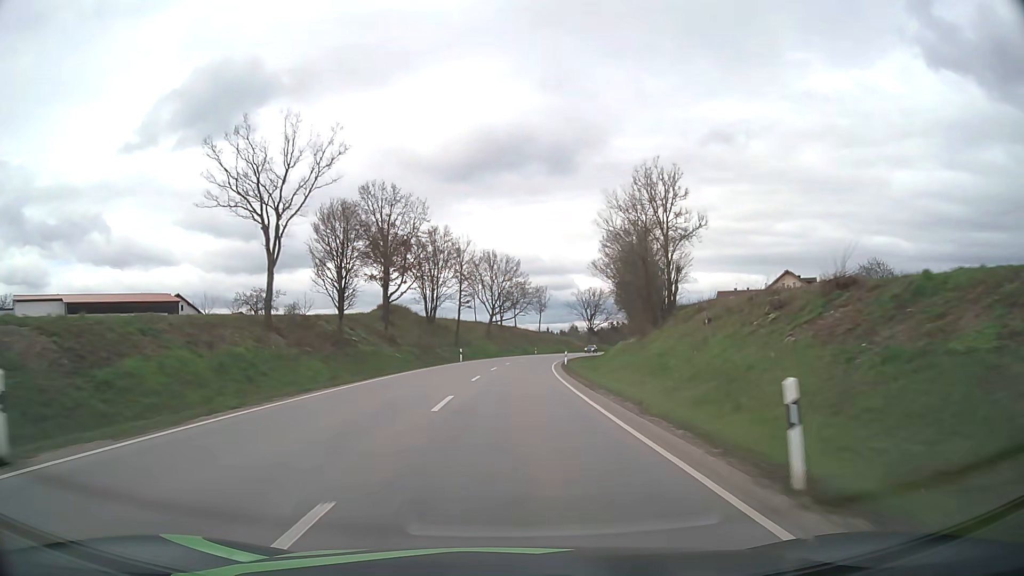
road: secondary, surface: asphalt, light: Day
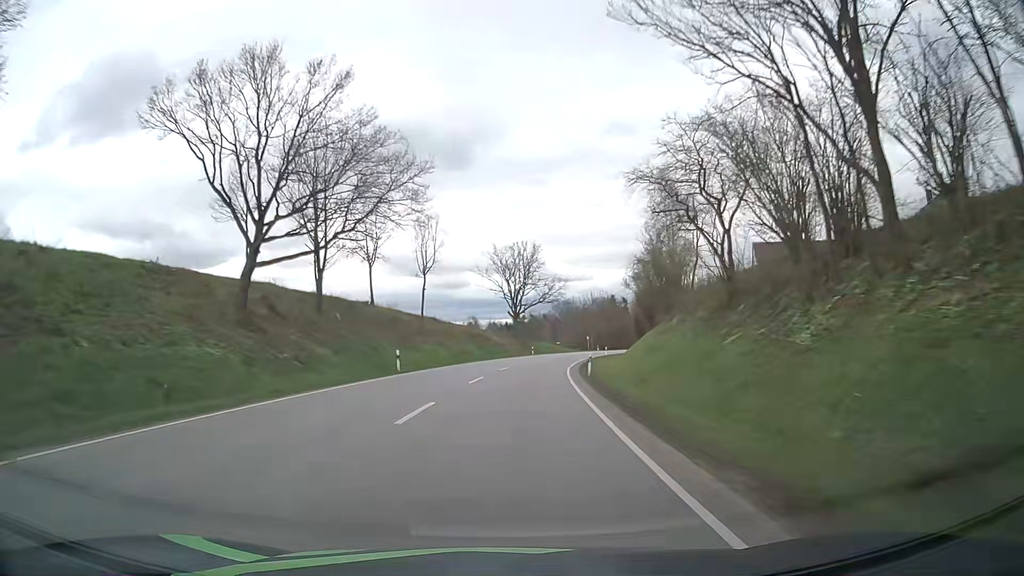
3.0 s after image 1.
(+4.5, +74.2) m; +9°
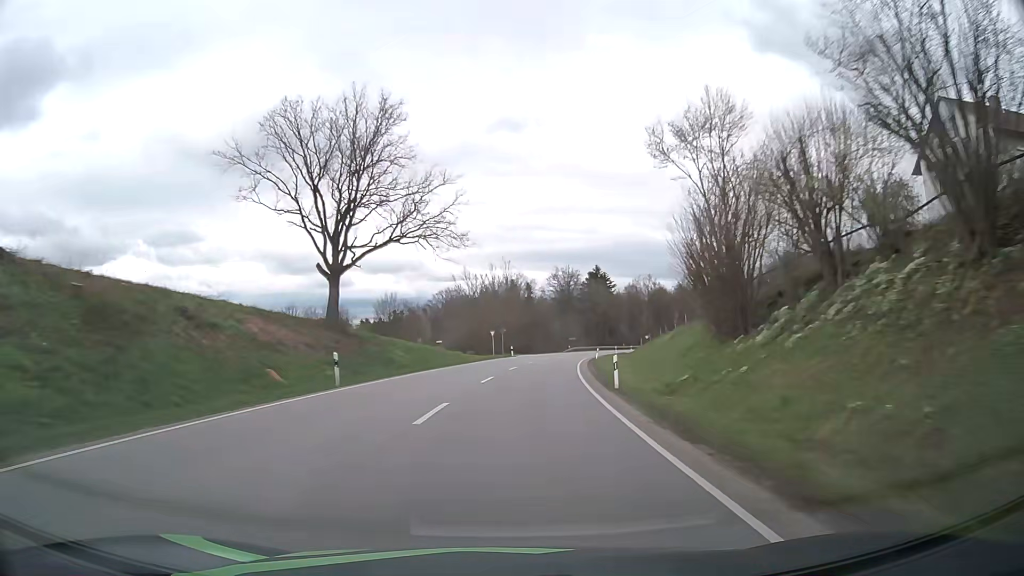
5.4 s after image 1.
(+4.7, +59.5) m; +10°
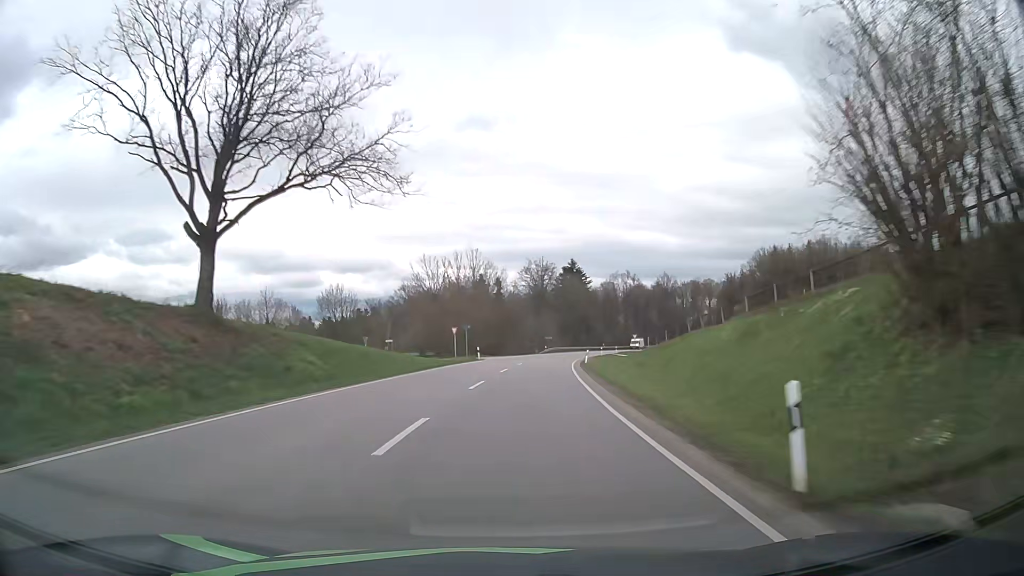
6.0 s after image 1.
(+0.4, +15.0) m; +3°
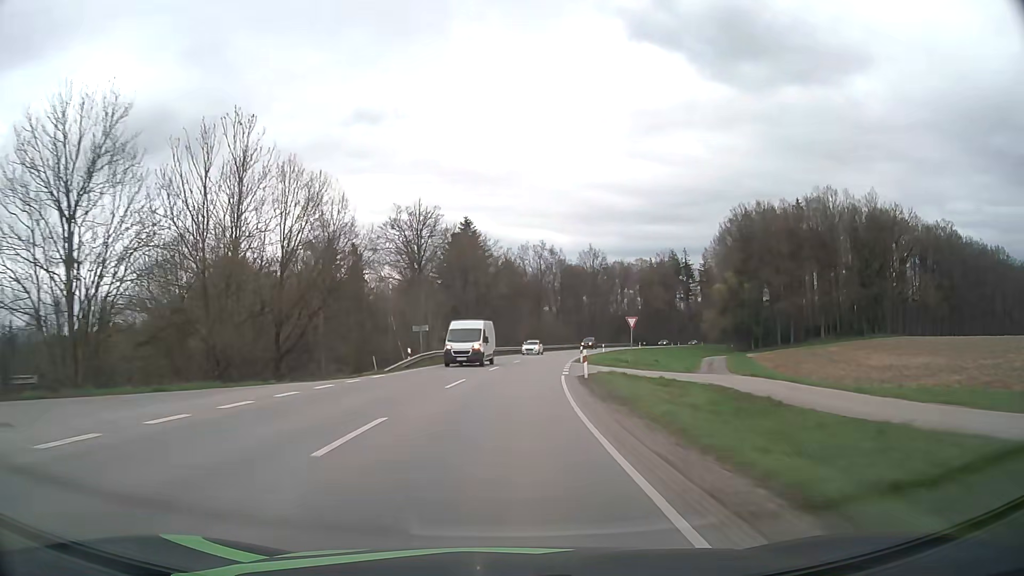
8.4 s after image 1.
(+4.8, +59.5) m; +10°
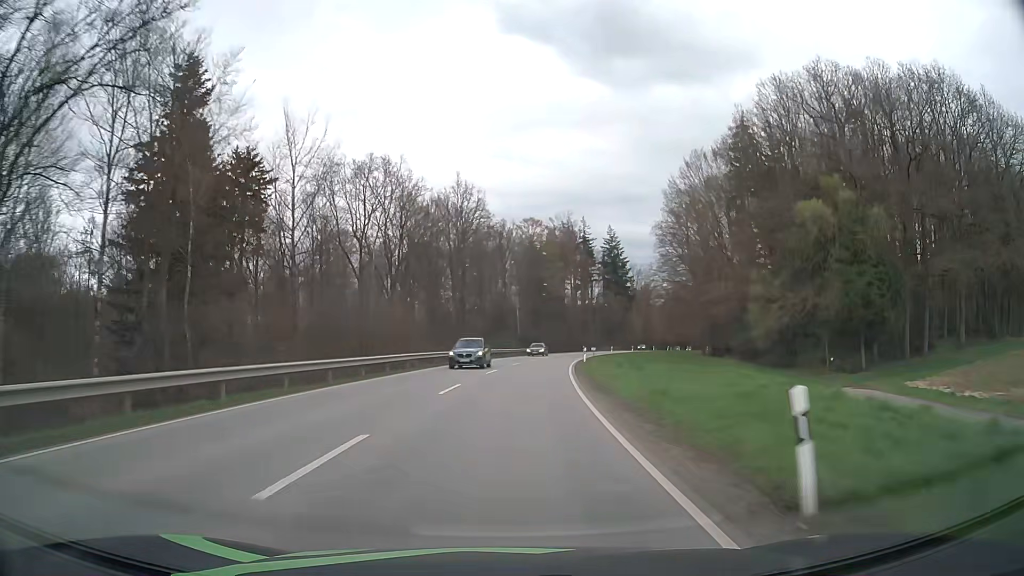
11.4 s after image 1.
(+7.5, +73.0) m; +12°
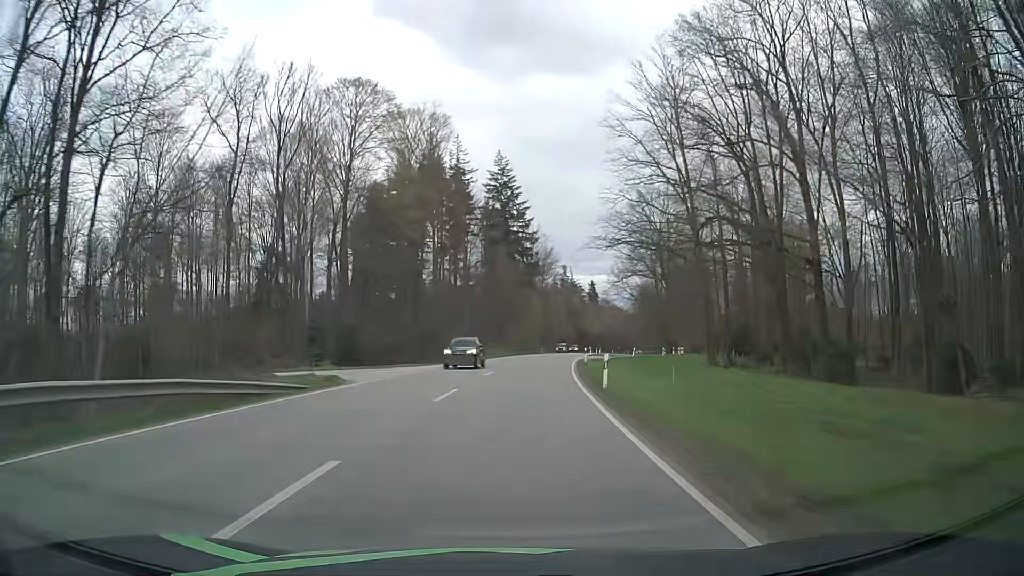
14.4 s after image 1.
(+7.5, +73.3) m; +12°
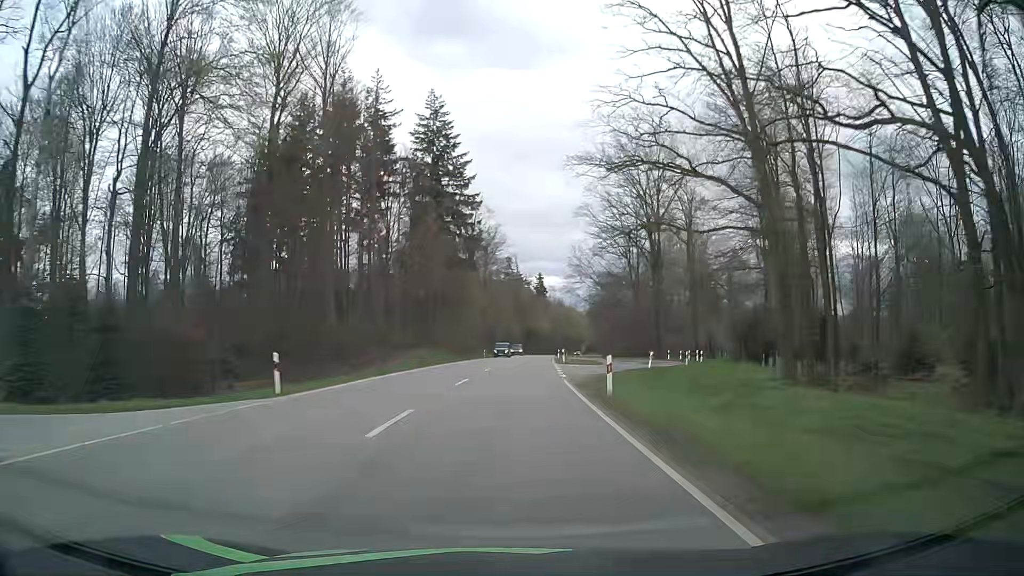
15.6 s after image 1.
(+1.3, +29.7) m; +5°
(0, +10) (0, +20) (+1, +30) (+1, +40) (+2, +50) (+2, +60) (+3, +70) (+4, +80) (+5, +90) (+5, +100) m
